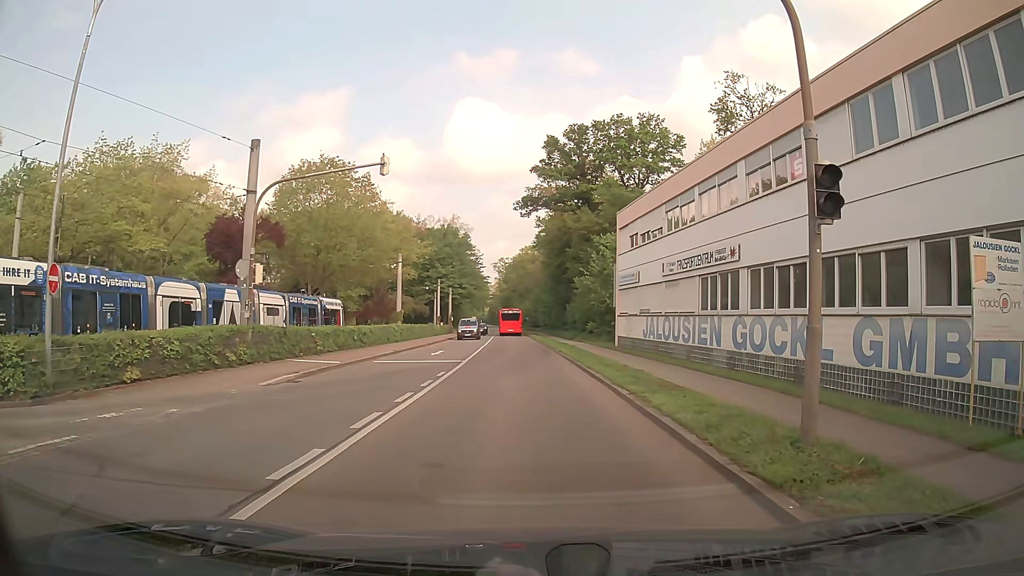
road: secondary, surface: asphalt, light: Day
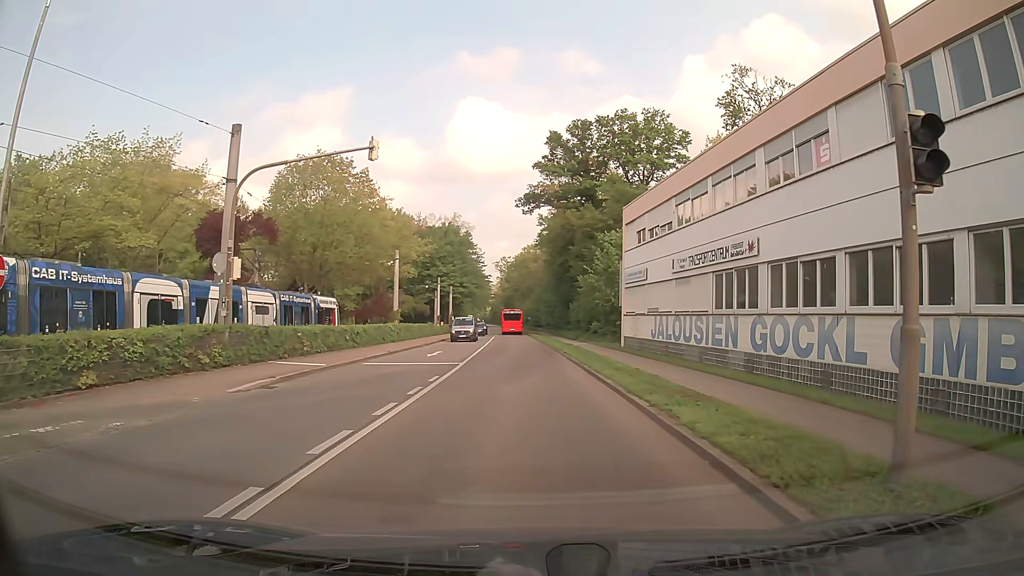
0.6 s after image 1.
(0.0, +2.0) m; -1°
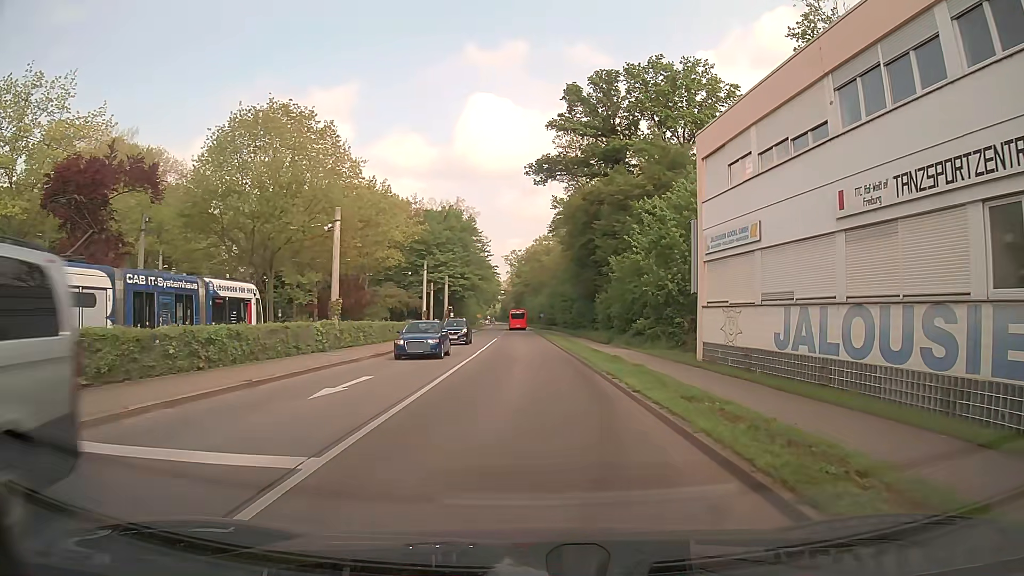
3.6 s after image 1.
(0.0, +17.3) m; 0°
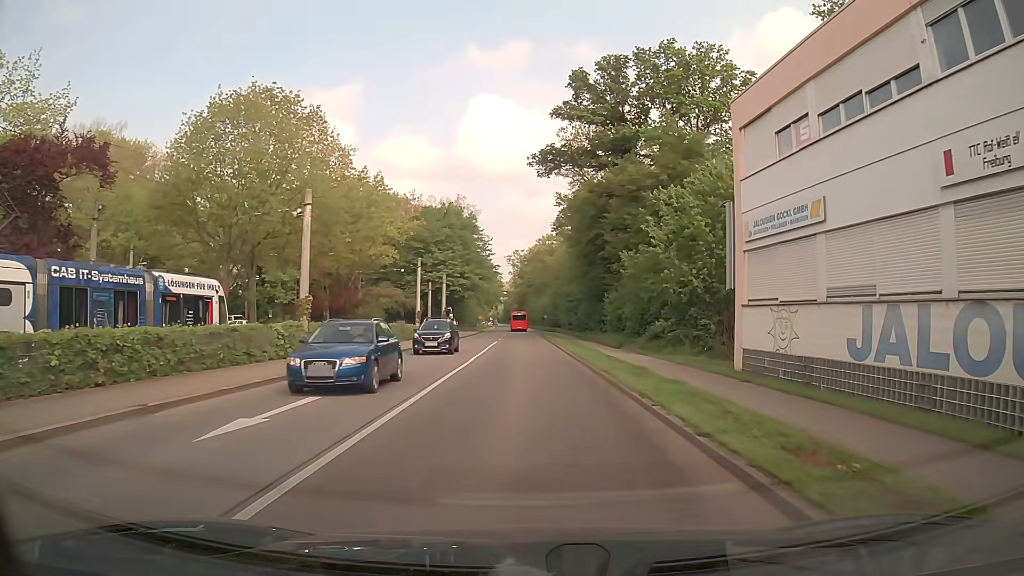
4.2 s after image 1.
(-0.1, +4.6) m; -1°
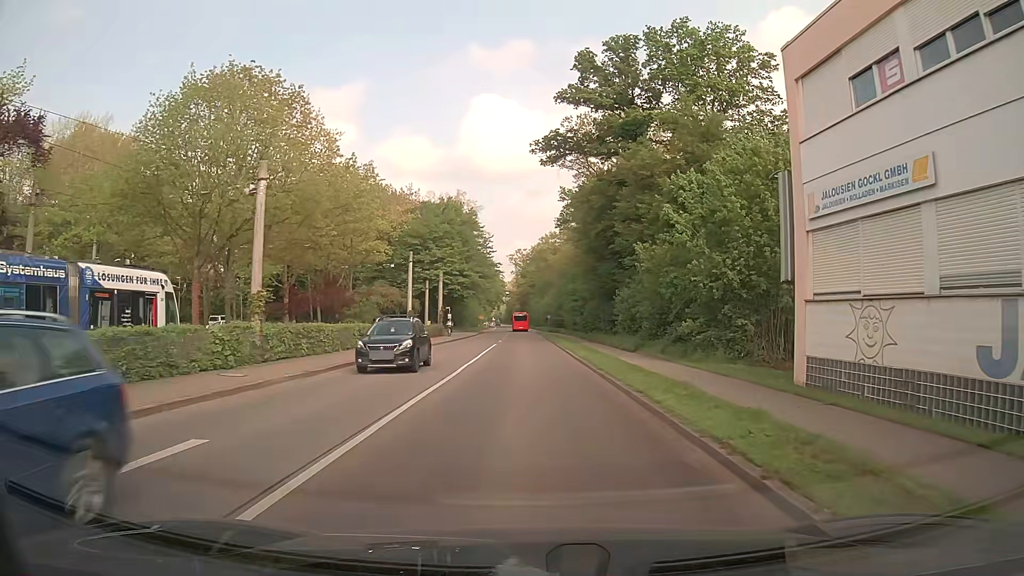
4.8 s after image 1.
(-0.1, +4.9) m; -1°
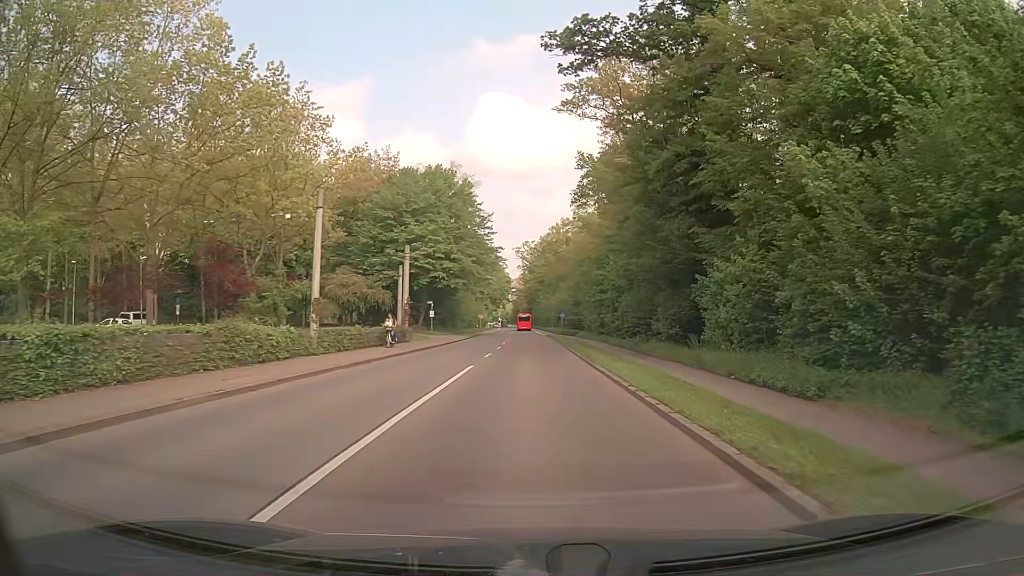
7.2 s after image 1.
(-0.2, +22.4) m; 0°
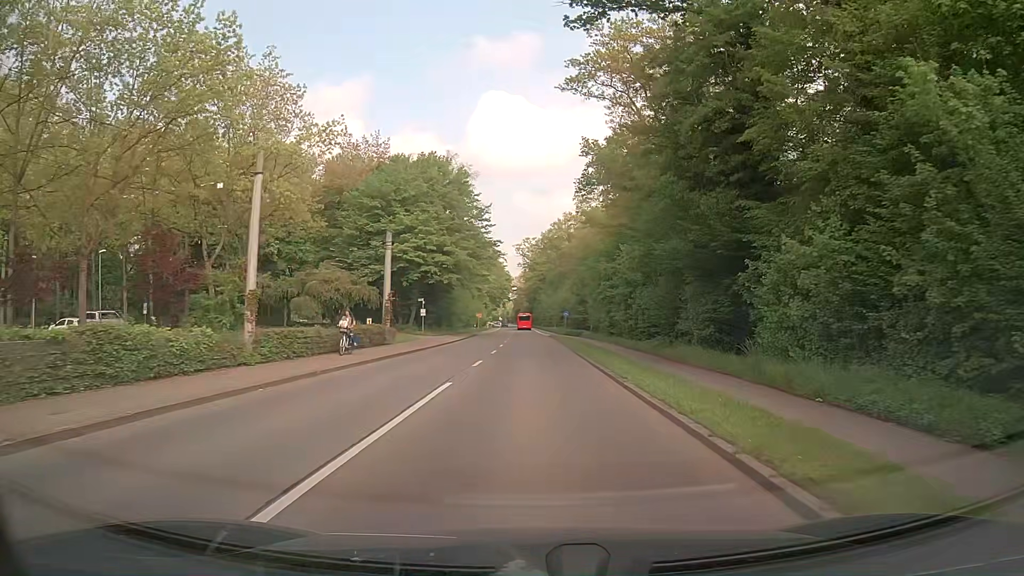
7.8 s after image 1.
(-0.1, +6.1) m; 0°
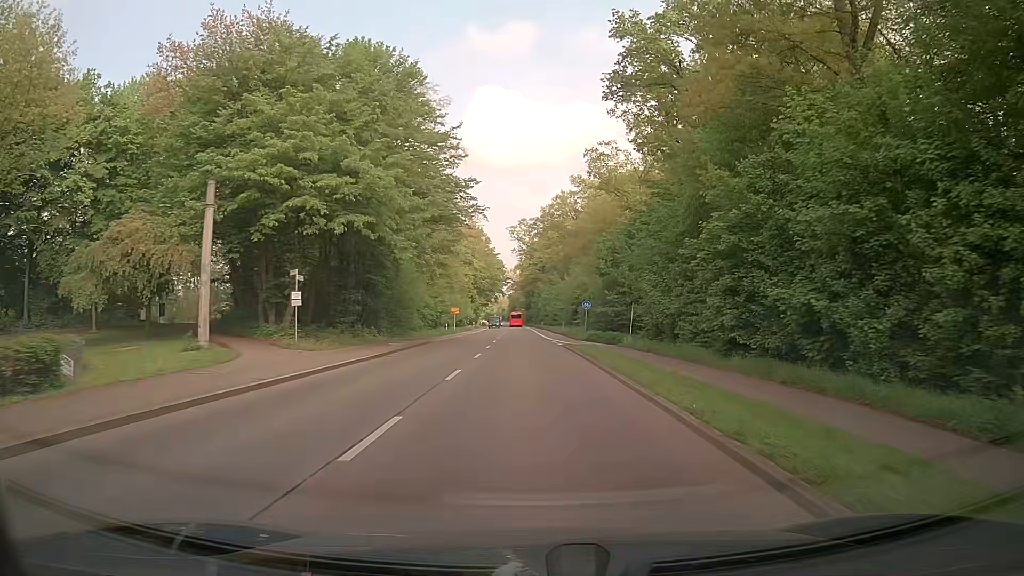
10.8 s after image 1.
(-0.1, +32.7) m; 0°
